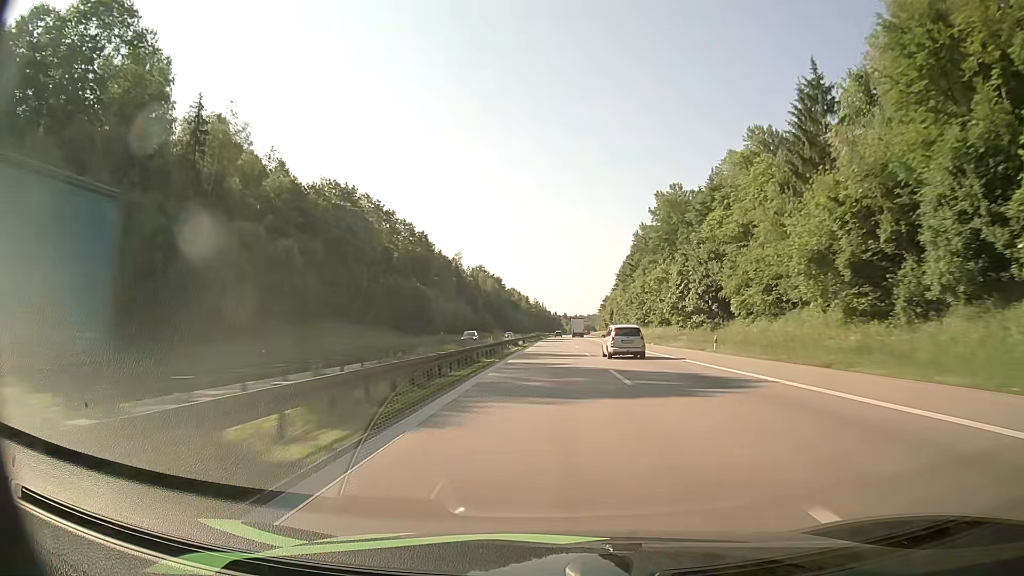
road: motorway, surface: asphalt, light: Day
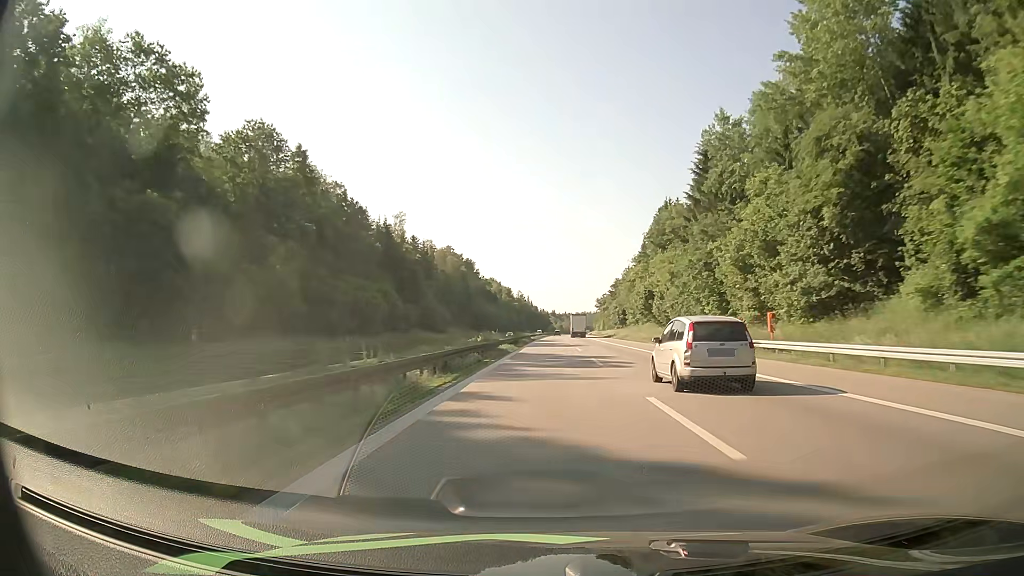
(+0.8, +81.9) m; +1°
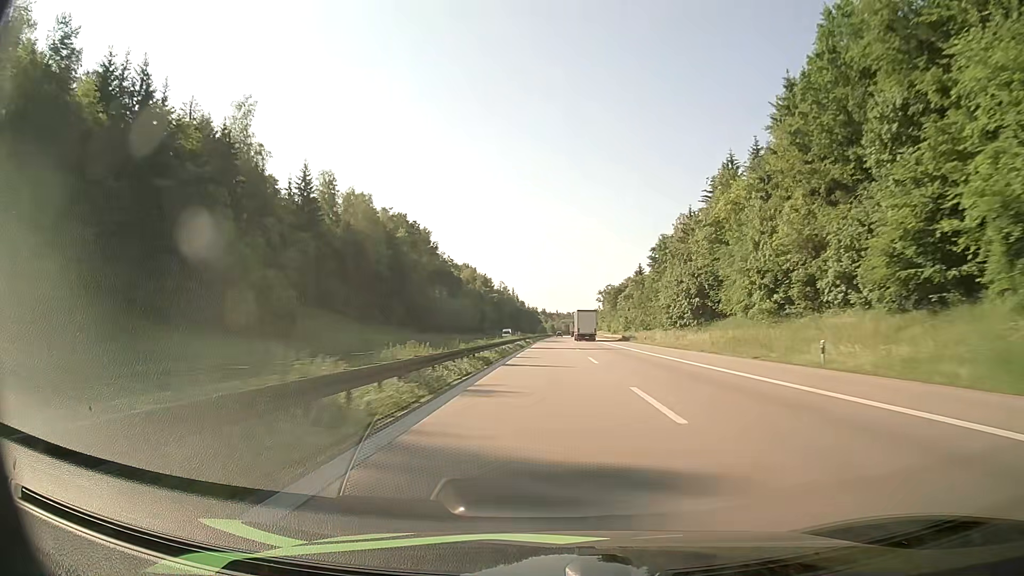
(+0.6, +87.2) m; +1°
(0, +10) (0, +20) (0, +30) (0, +40) (0, +50) (0, +60) (+1, +70) (+1, +80) (+1, +90) (+1, +100) m
